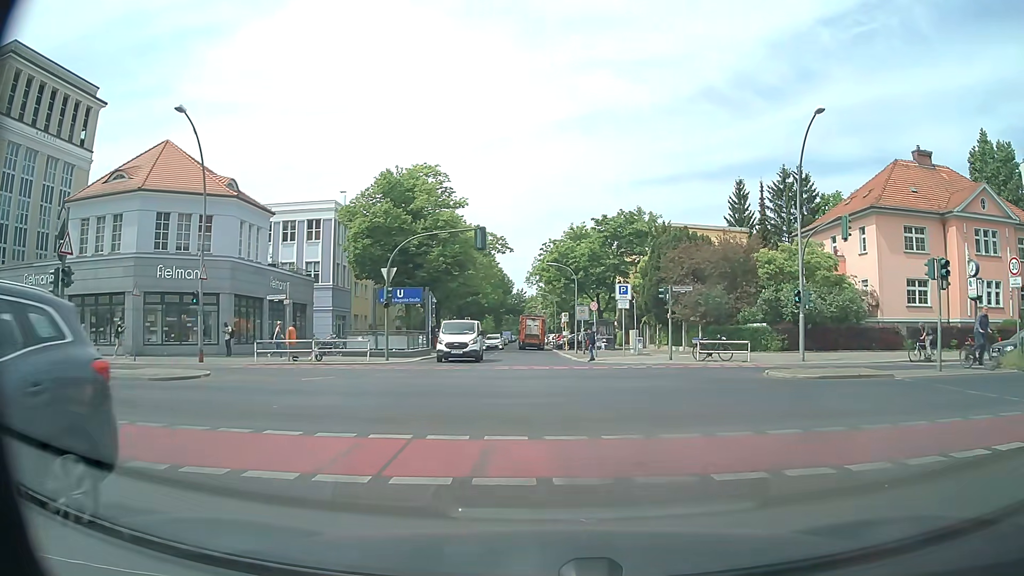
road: residential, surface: asphalt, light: Day
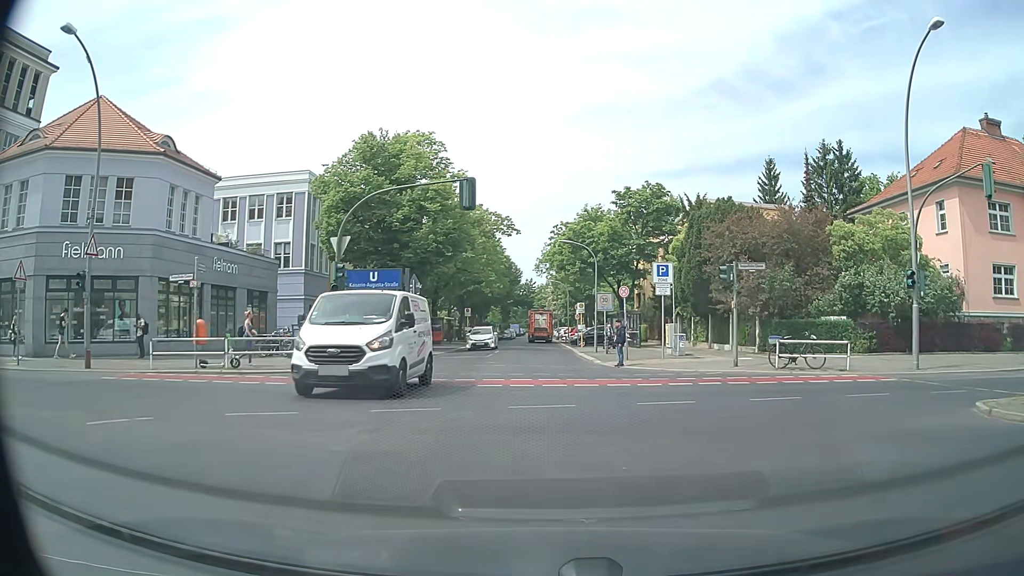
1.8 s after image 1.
(0.0, +9.2) m; 0°
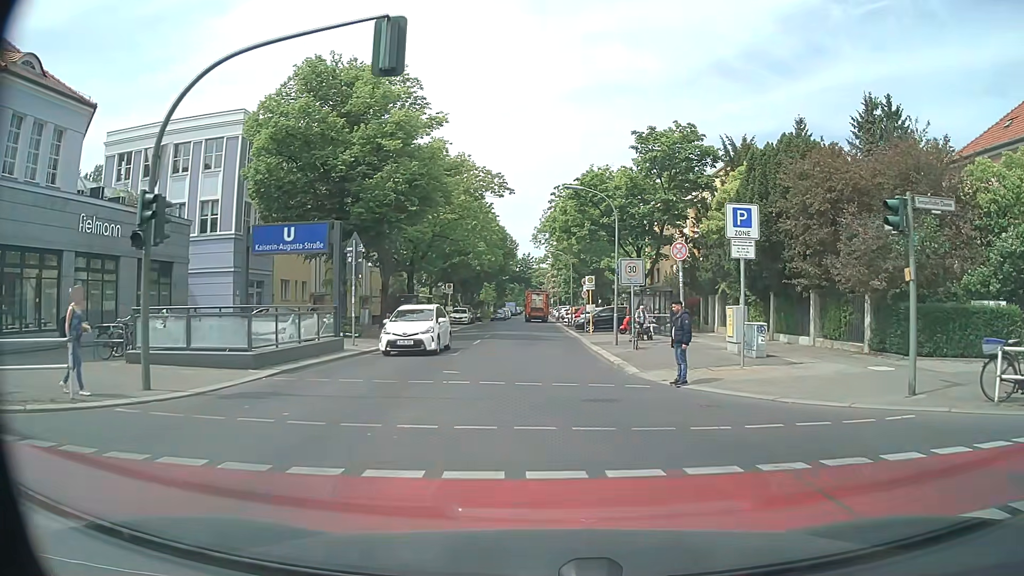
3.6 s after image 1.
(0.0, +11.3) m; 0°
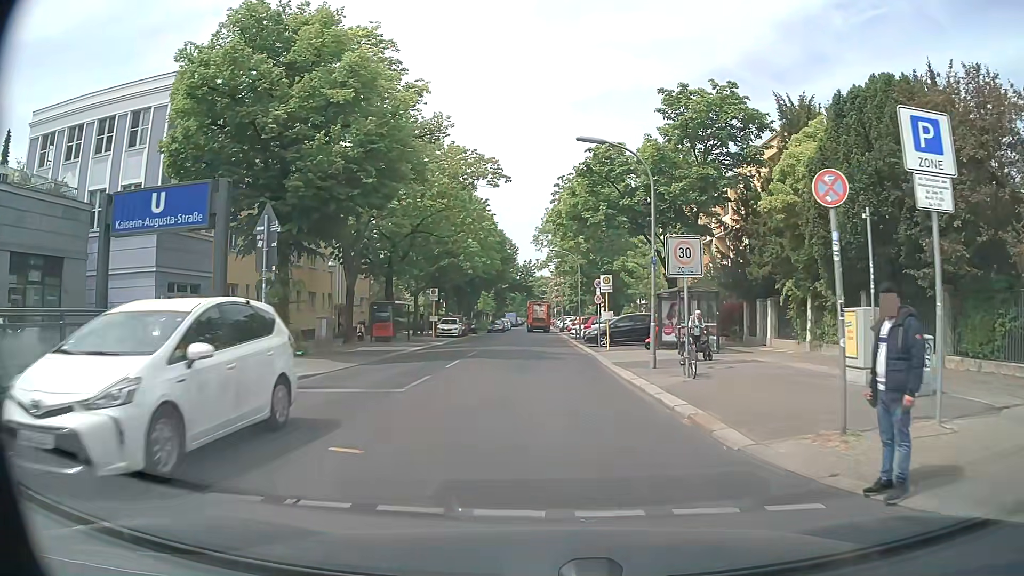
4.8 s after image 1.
(0.0, +8.6) m; 0°
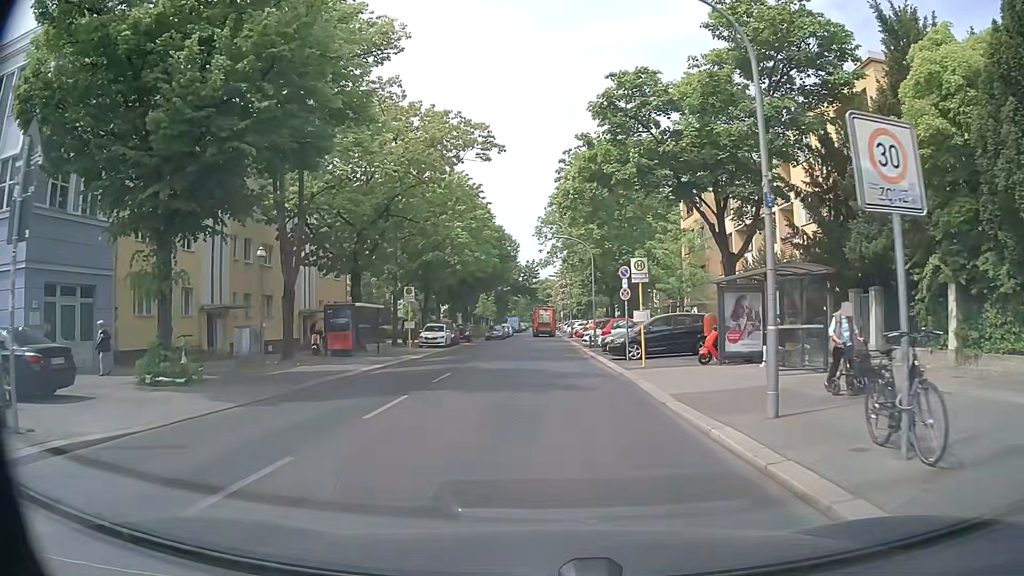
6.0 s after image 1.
(-0.1, +9.3) m; -1°
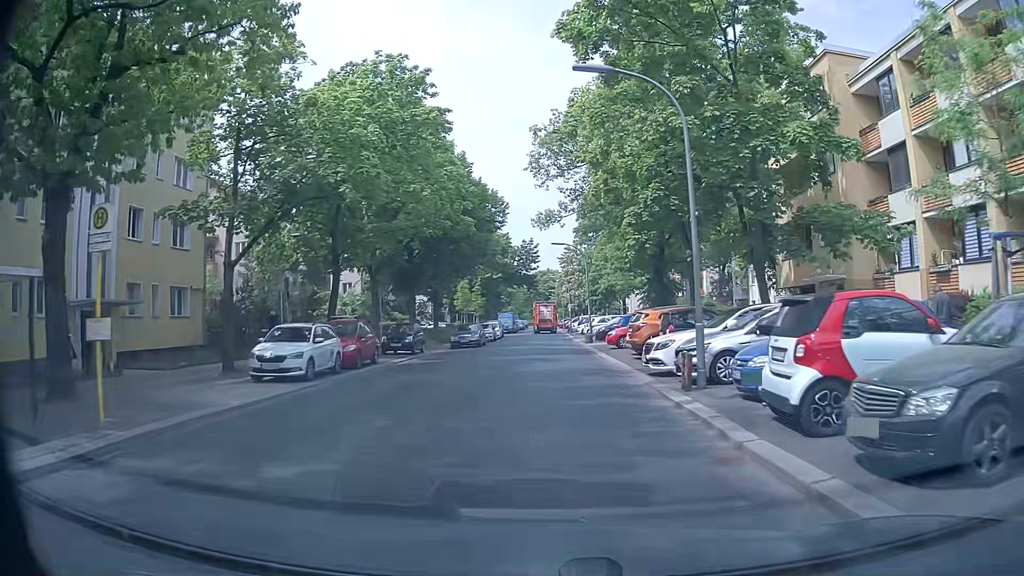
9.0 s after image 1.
(-0.1, +25.0) m; -1°
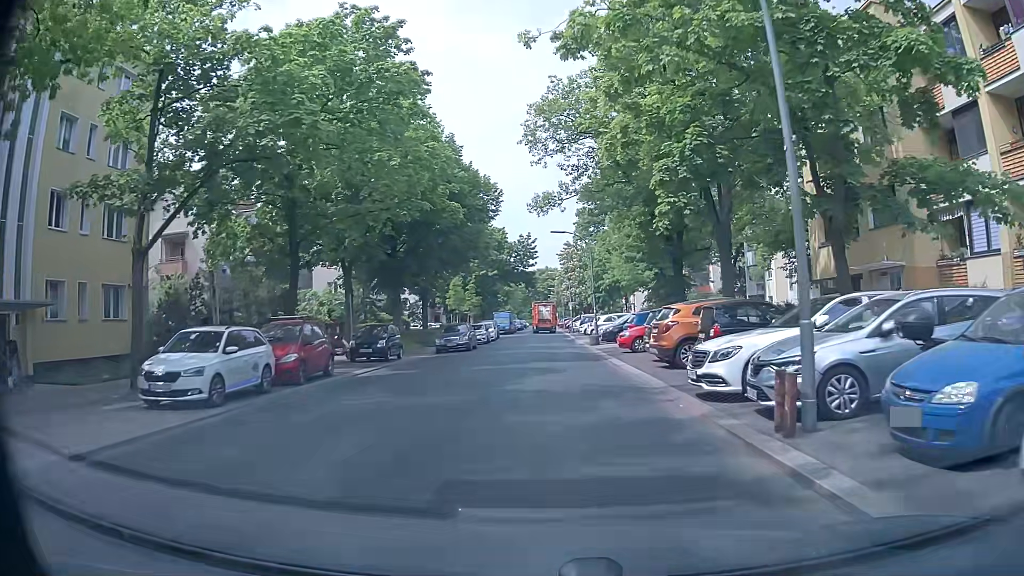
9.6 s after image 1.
(+0.1, +5.2) m; +2°
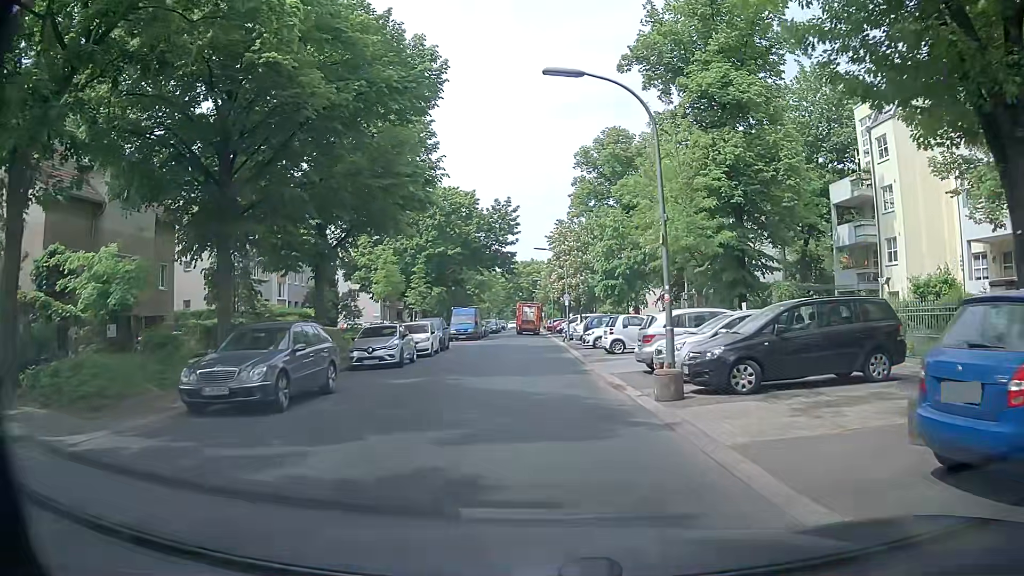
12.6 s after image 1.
(-0.1, +23.6) m; +1°
(0, +10) (0, +20) (0, +30) (-1, +40) (-1, +50) (-1, +60) (-1, +70) (-1, +80) (-1, +90) (-1, +100) m
